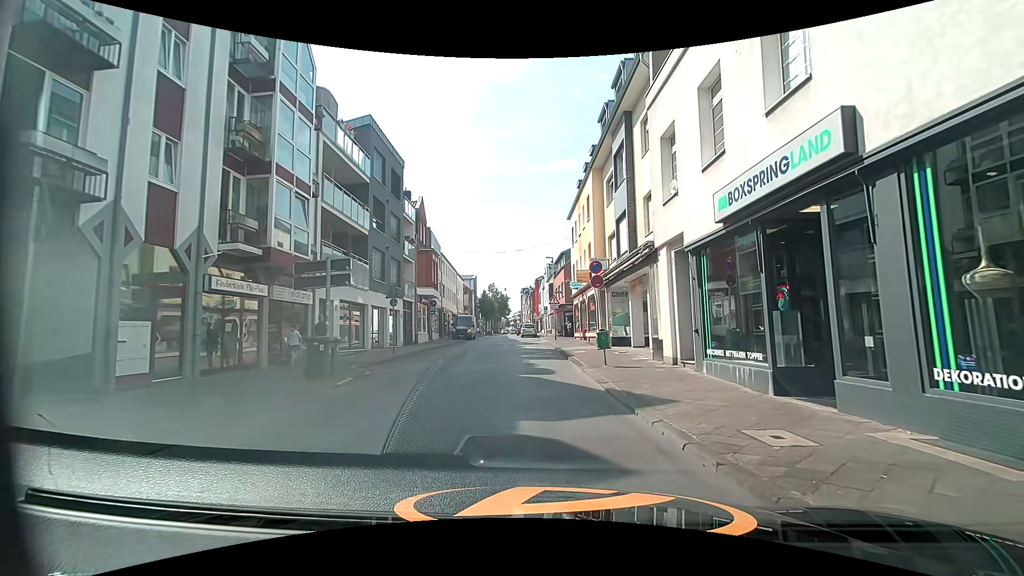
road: residential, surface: asphalt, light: Day
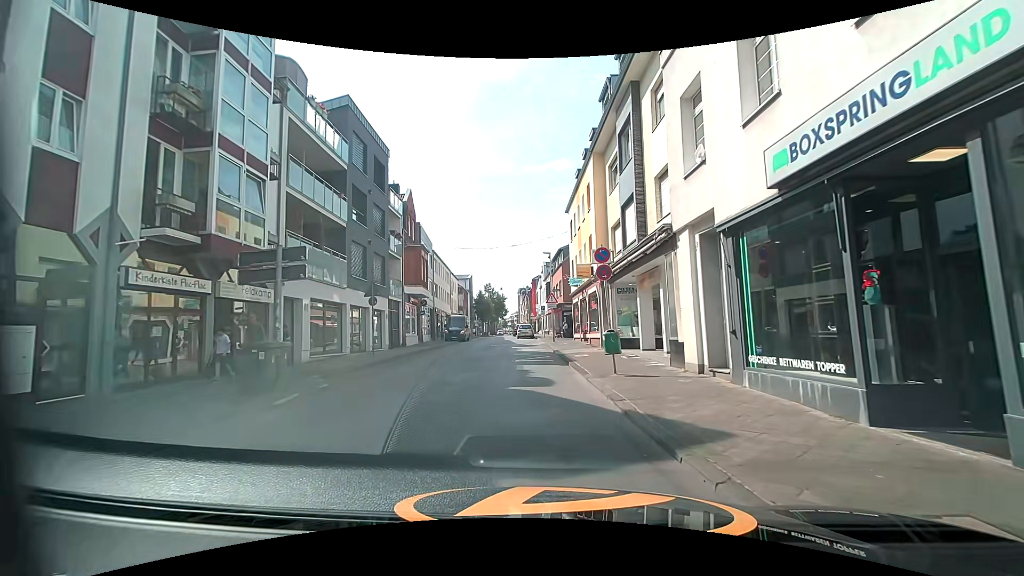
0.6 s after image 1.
(+0.1, +2.7) m; +2°
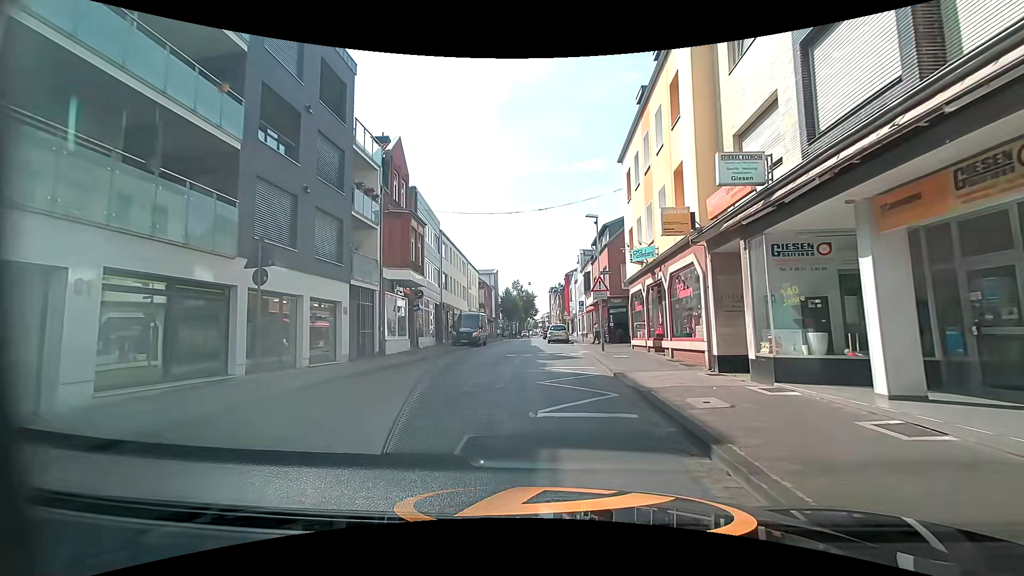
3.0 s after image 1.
(-0.3, +11.6) m; -4°
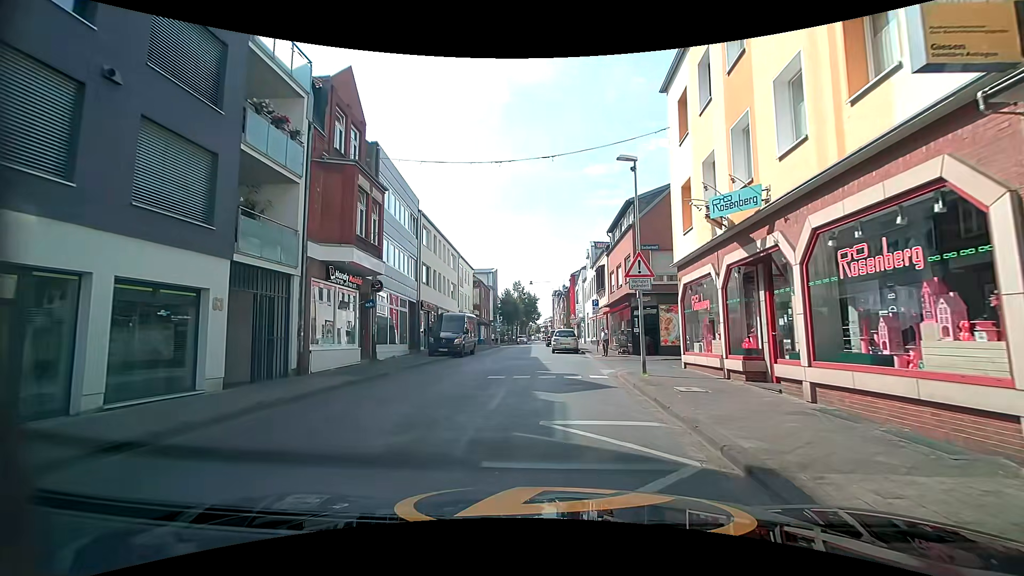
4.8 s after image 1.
(+0.1, +8.4) m; -2°
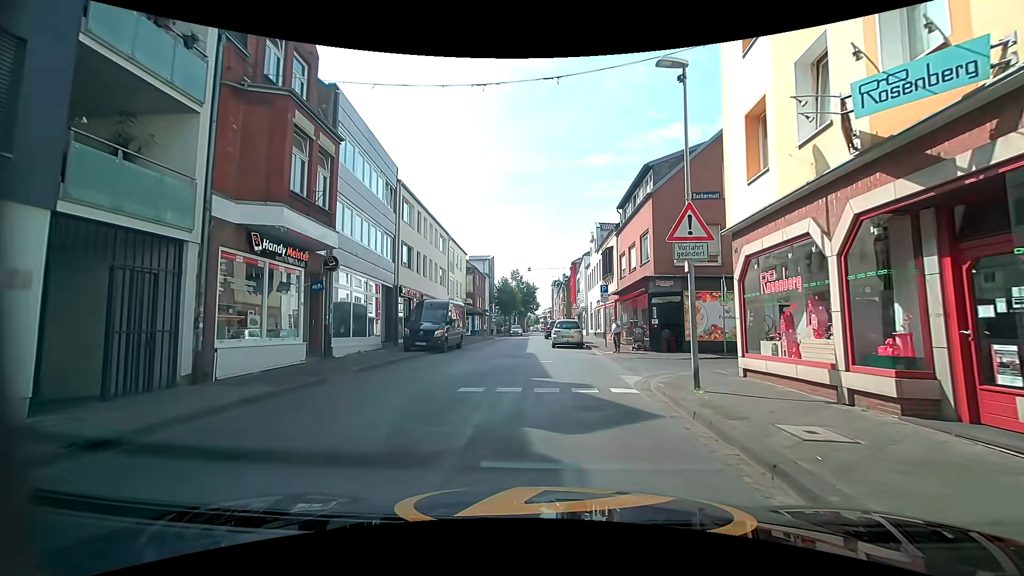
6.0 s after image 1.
(+0.2, +4.7) m; +3°
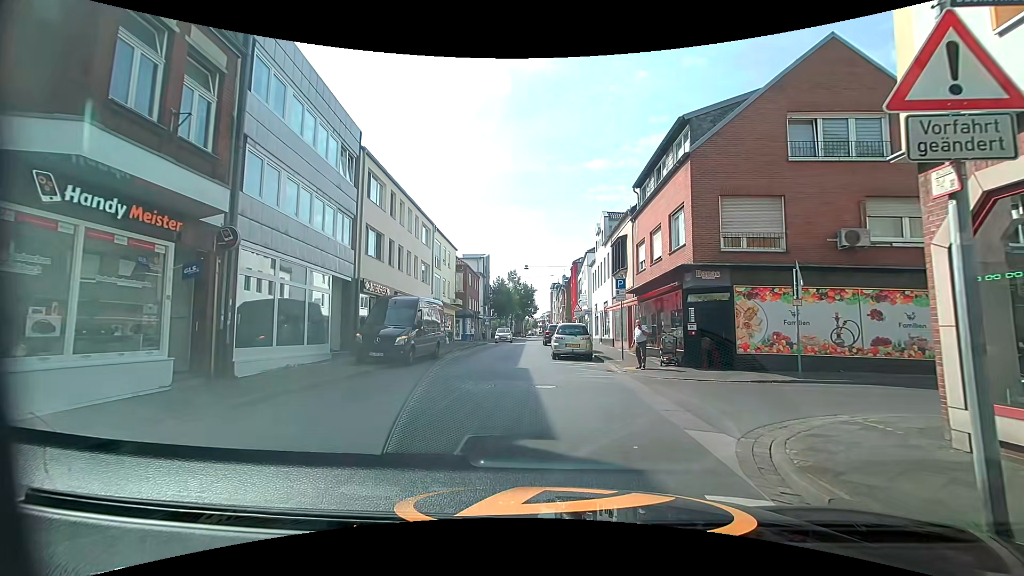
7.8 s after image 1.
(0.0, +5.8) m; +2°
